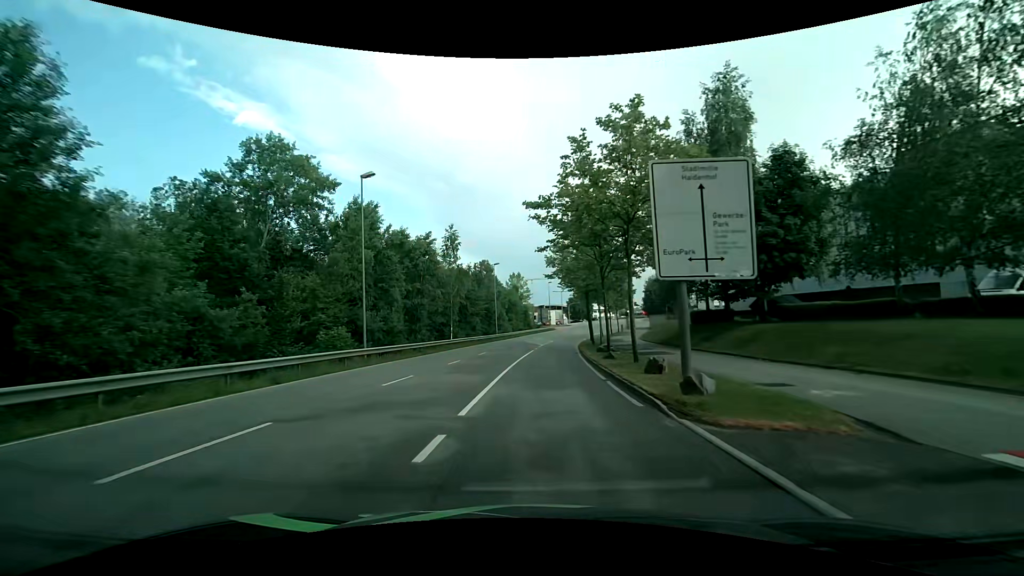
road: secondary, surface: asphalt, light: Day
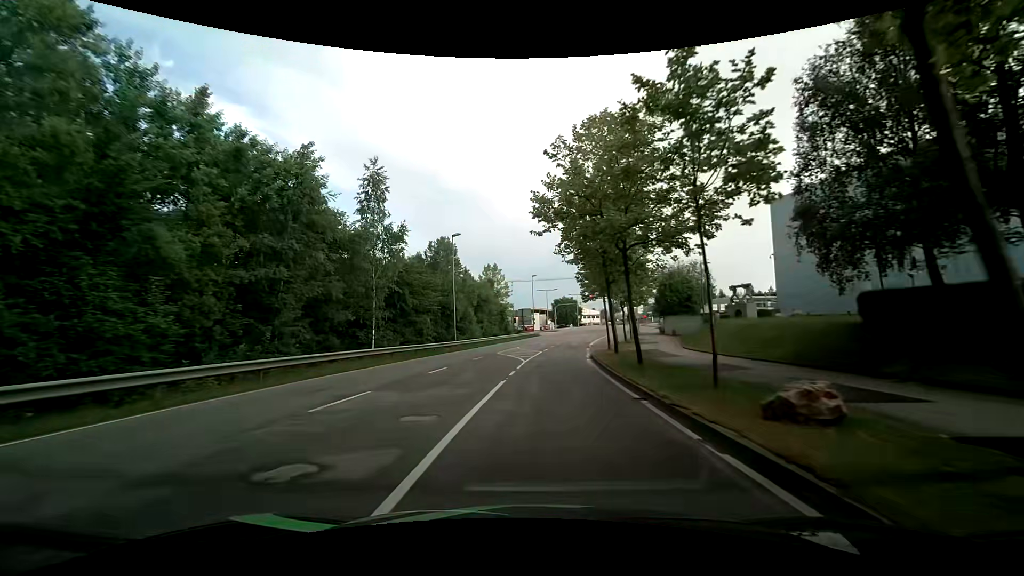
(+0.4, +22.5) m; +3°
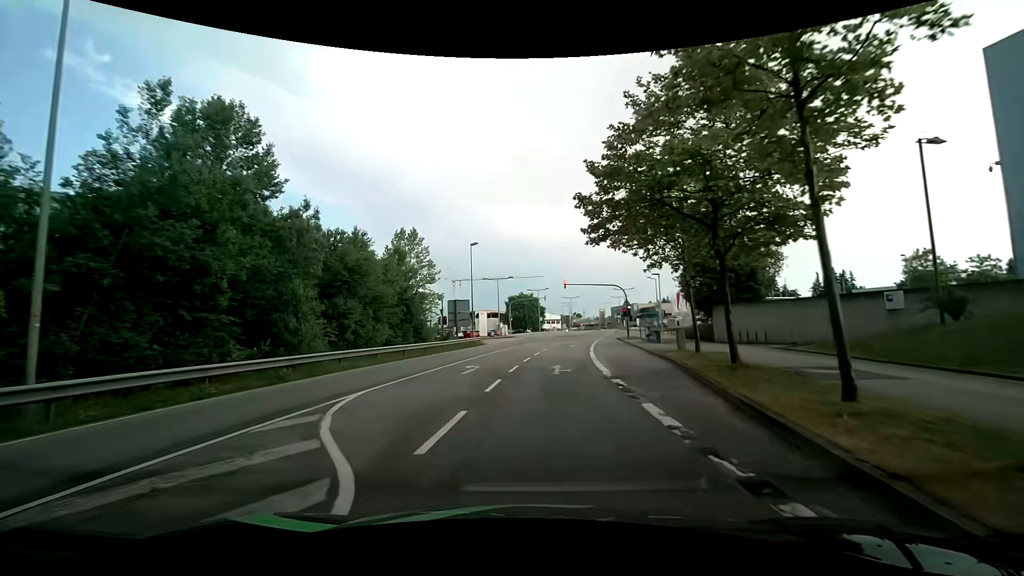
(+1.3, +33.5) m; +5°
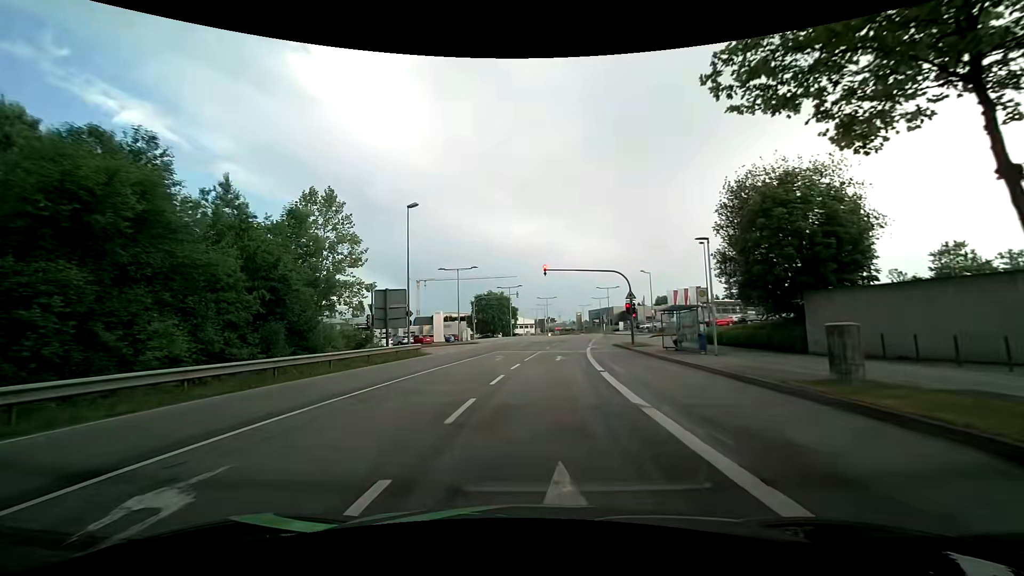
(+0.2, +15.9) m; +2°
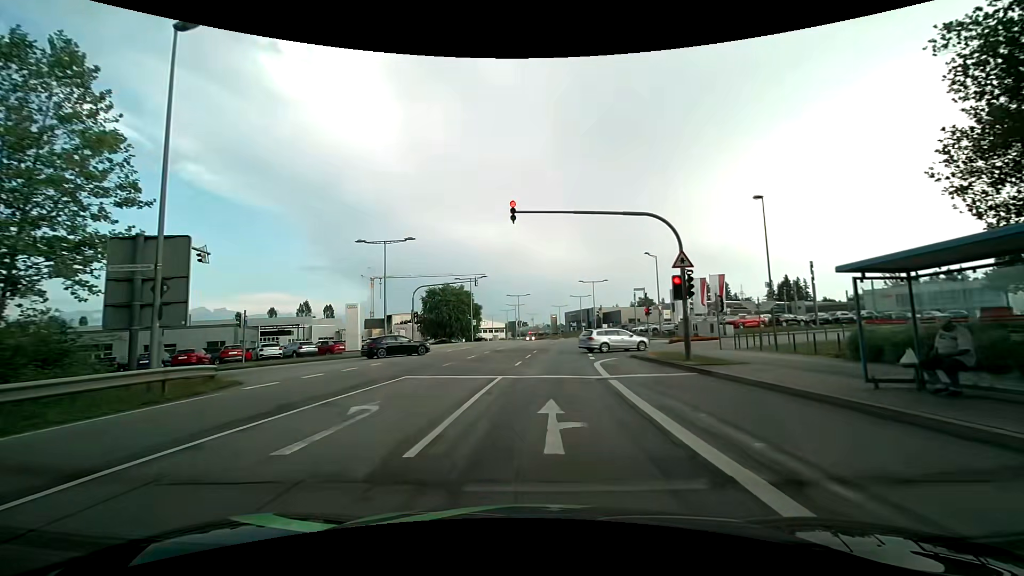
(+0.8, +19.6) m; +4°
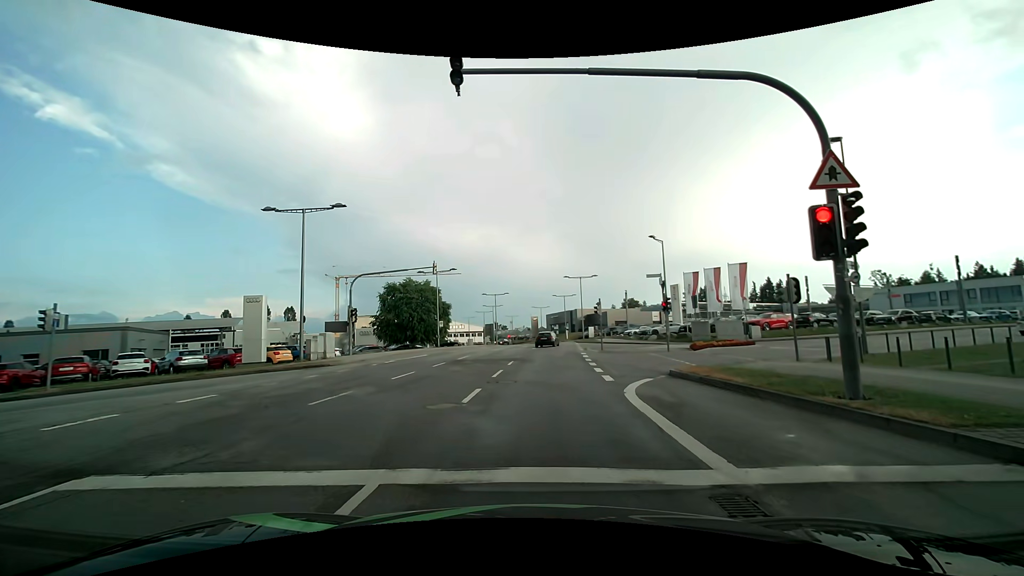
(+0.1, +10.9) m; +1°
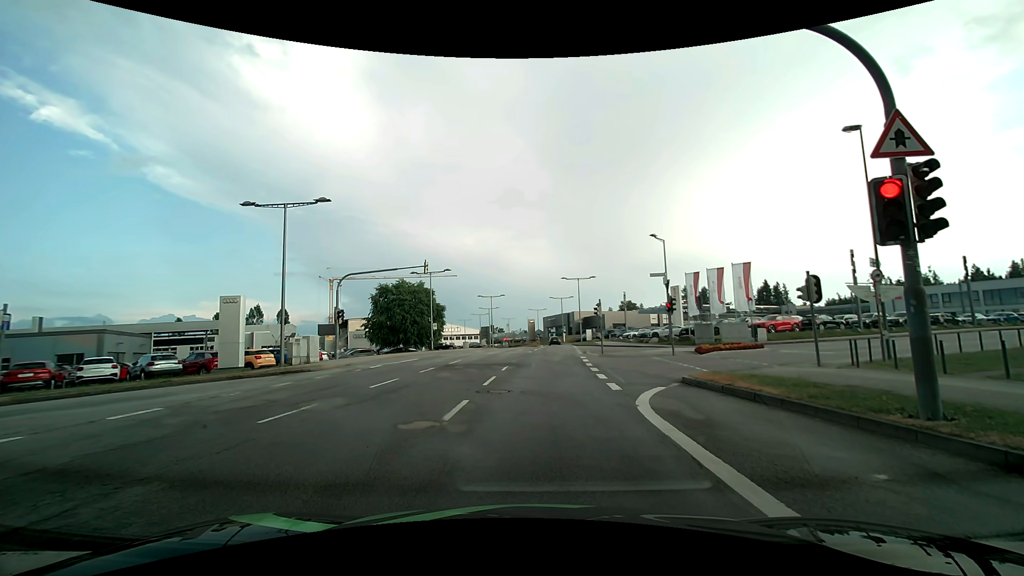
(0.0, +1.7) m; +2°
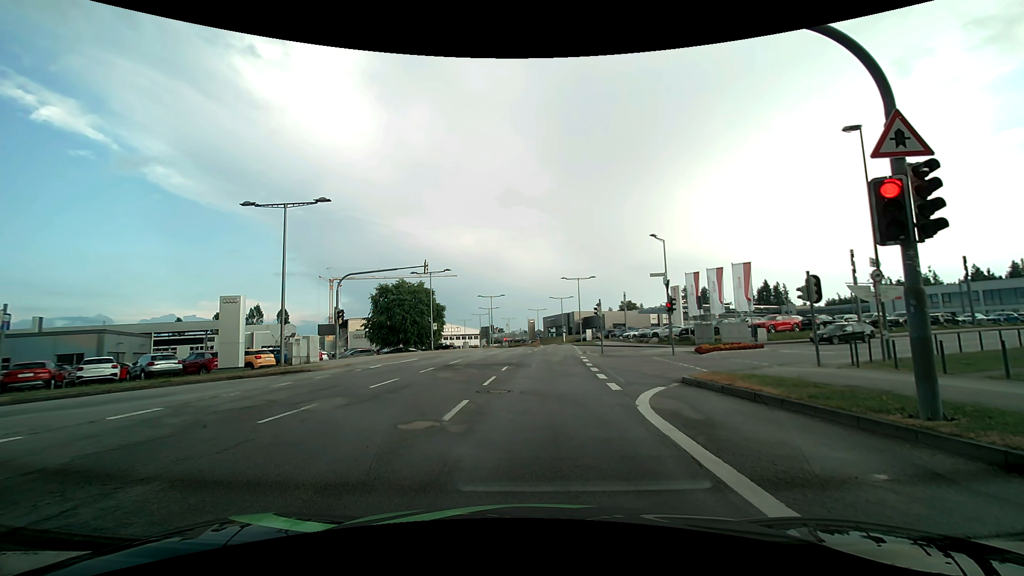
(0.0, 0.0) m; 0°
(0, +10) (0, +20) (+1, +30) (+1, +40) (+2, +50) (+3, +60) (+3, +70) (+4, +80) (+4, +90) (+3, +100) m
